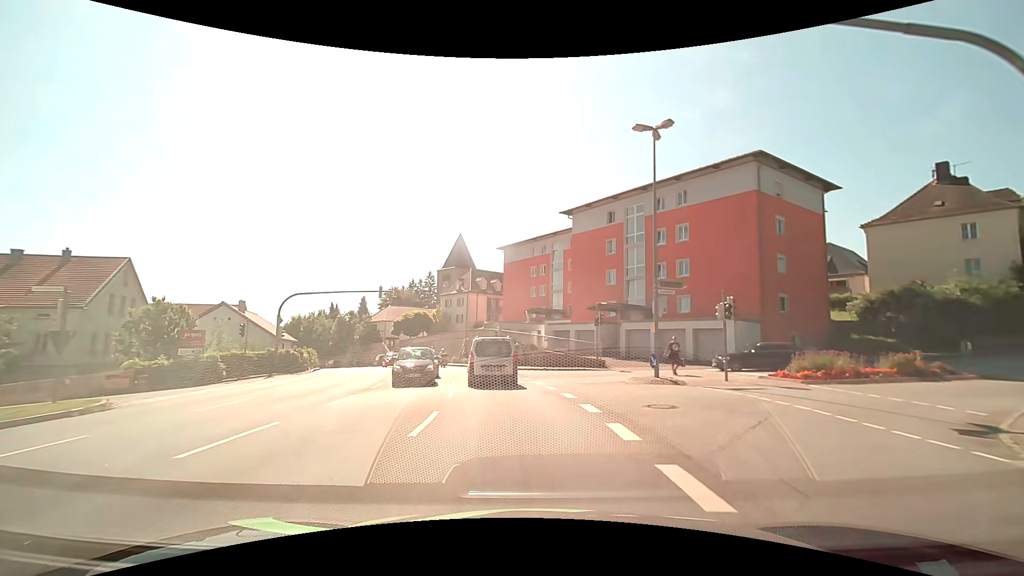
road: tertiary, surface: asphalt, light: Day
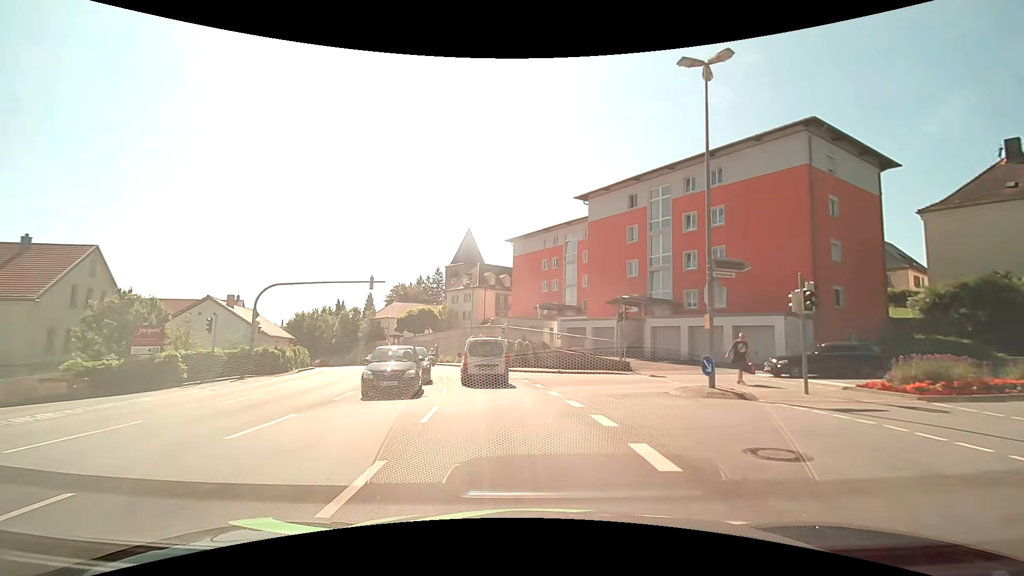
(0.0, +4.6) m; -1°
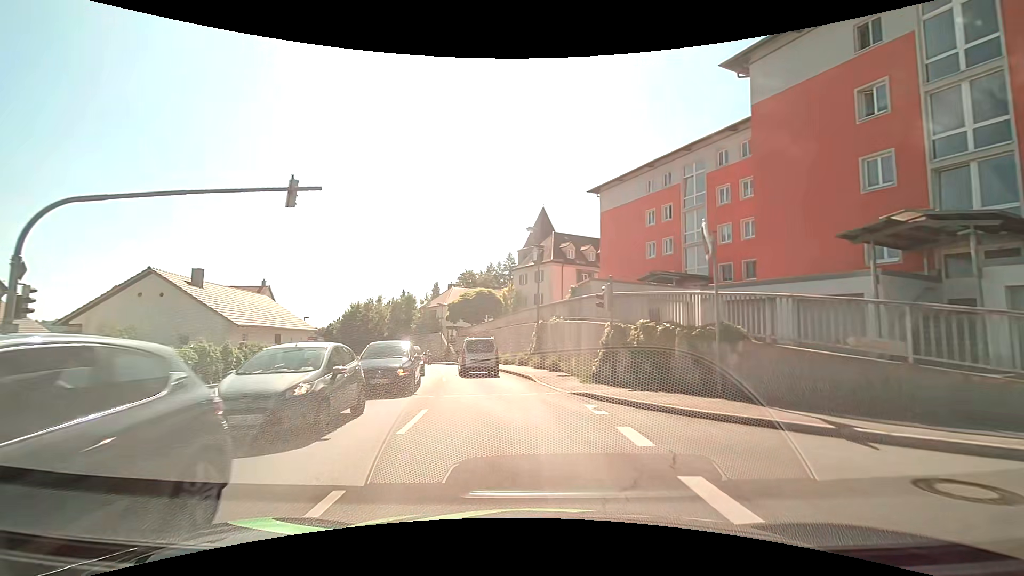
(-1.2, +19.7) m; -9°
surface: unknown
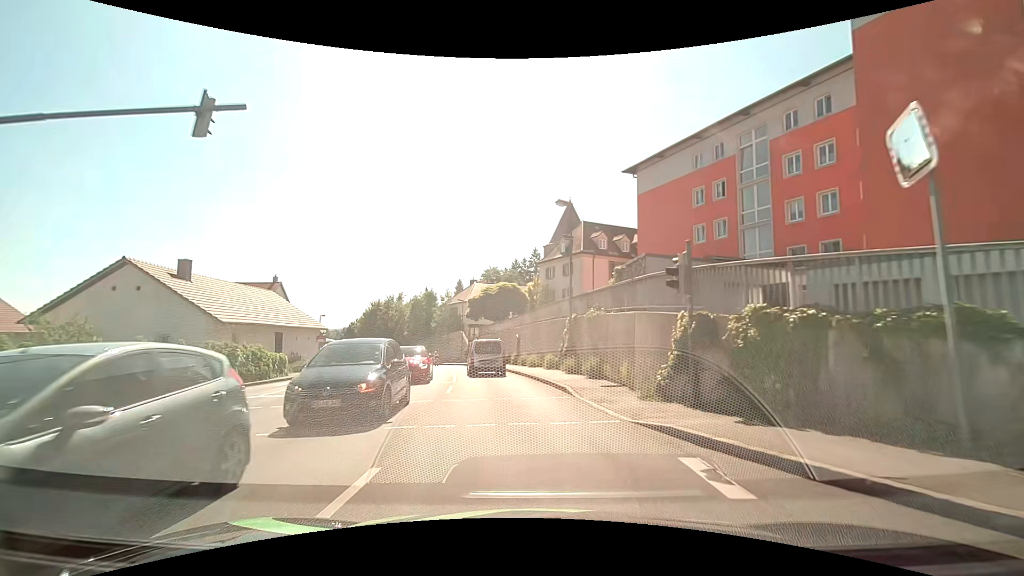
(-0.2, +5.2) m; -4°
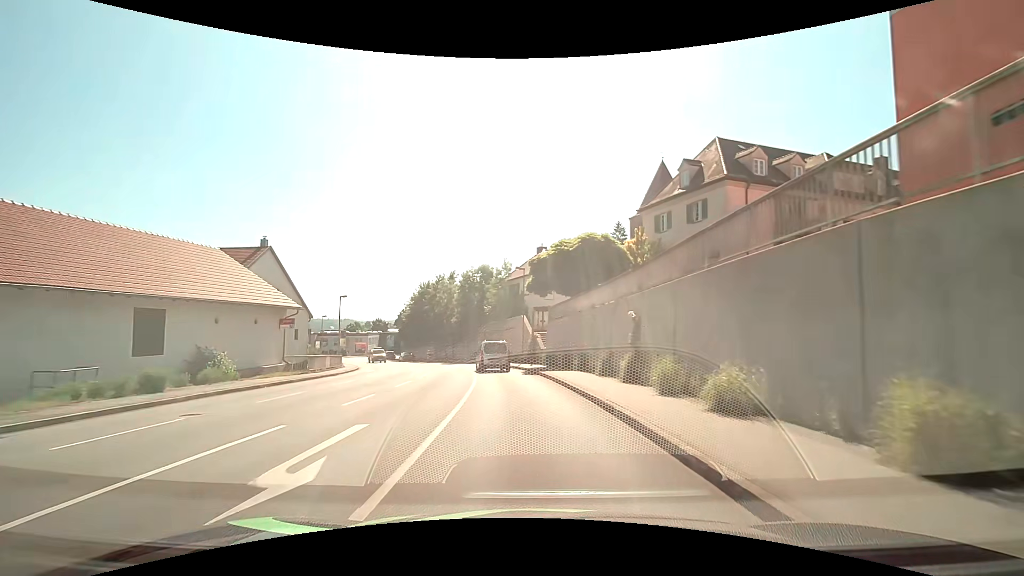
(-1.6, +21.8) m; -8°
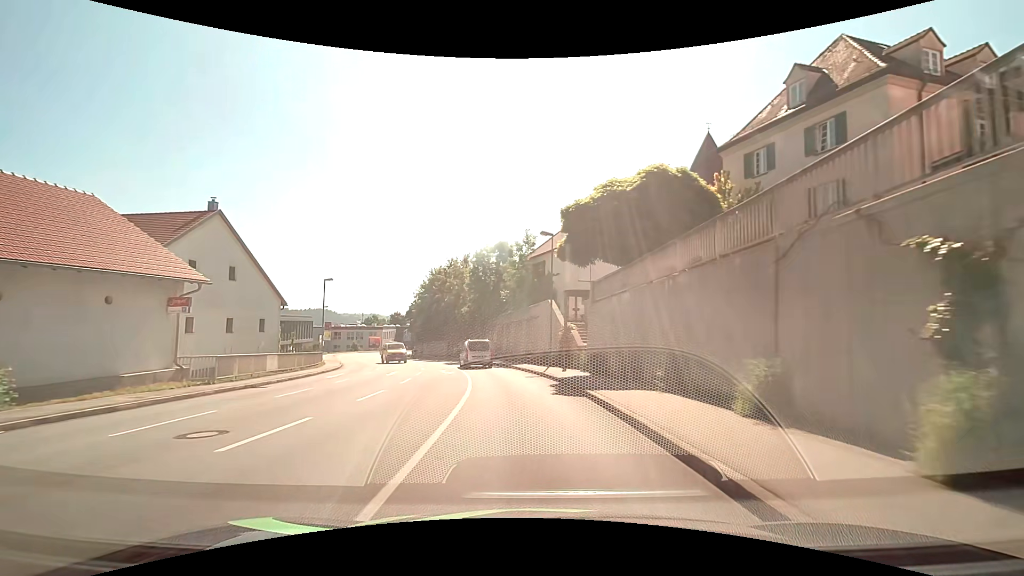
(-0.2, +11.7) m; -2°
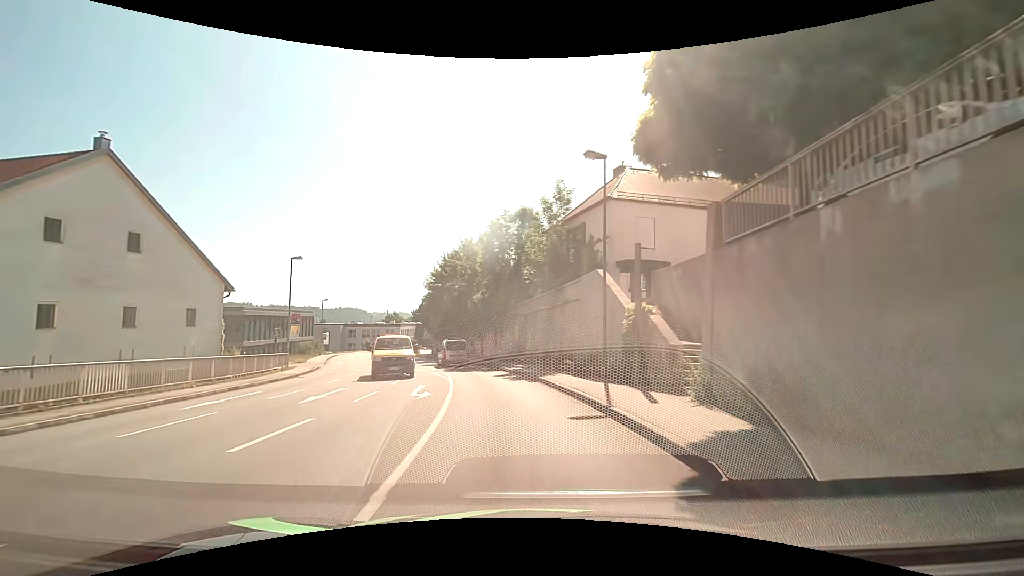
(-0.3, +12.2) m; -4°
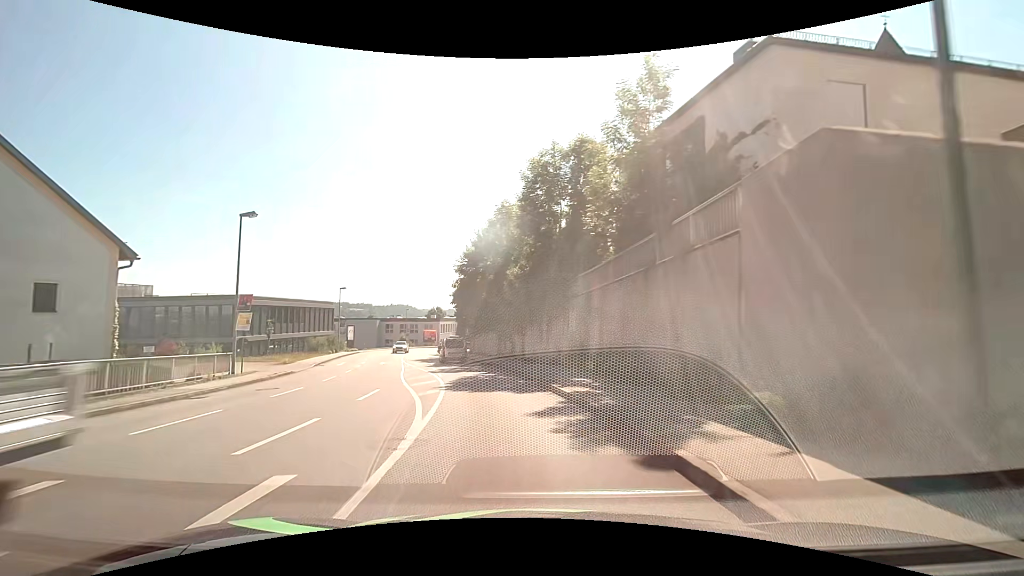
(-0.5, +12.7) m; -5°
(0, +10) (-2, +20) (-4, +30) (-6, +39) (-9, +49) (-12, +59) (-14, +68) (-16, +78) (-17, +88) (-17, +98) m
